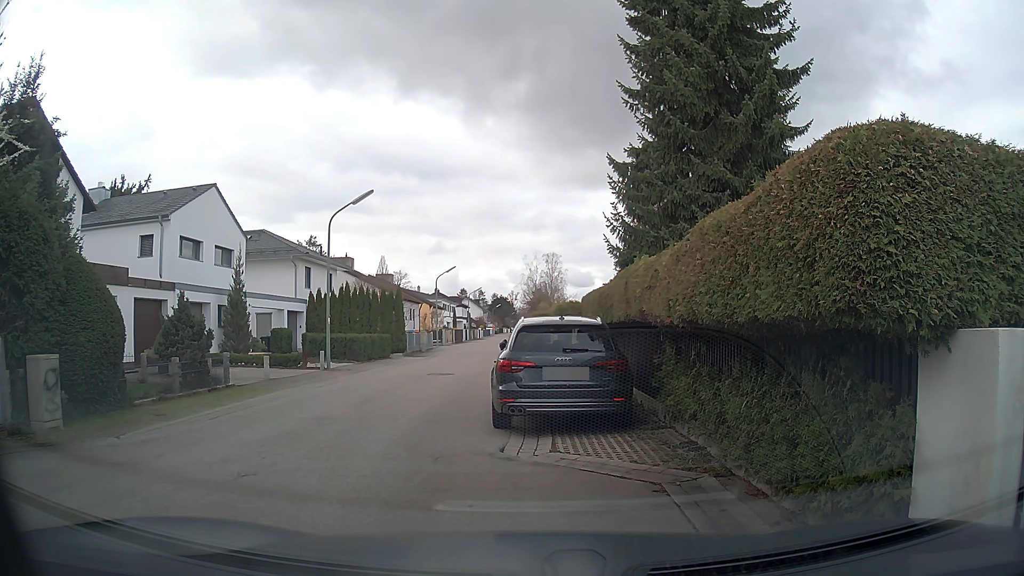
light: Day
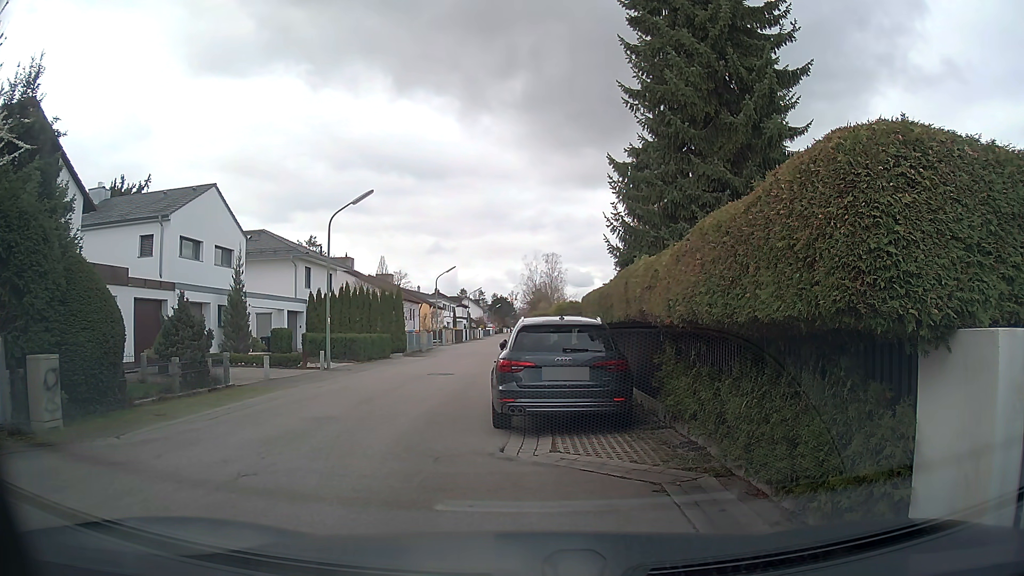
(0.0, 0.0) m; 0°
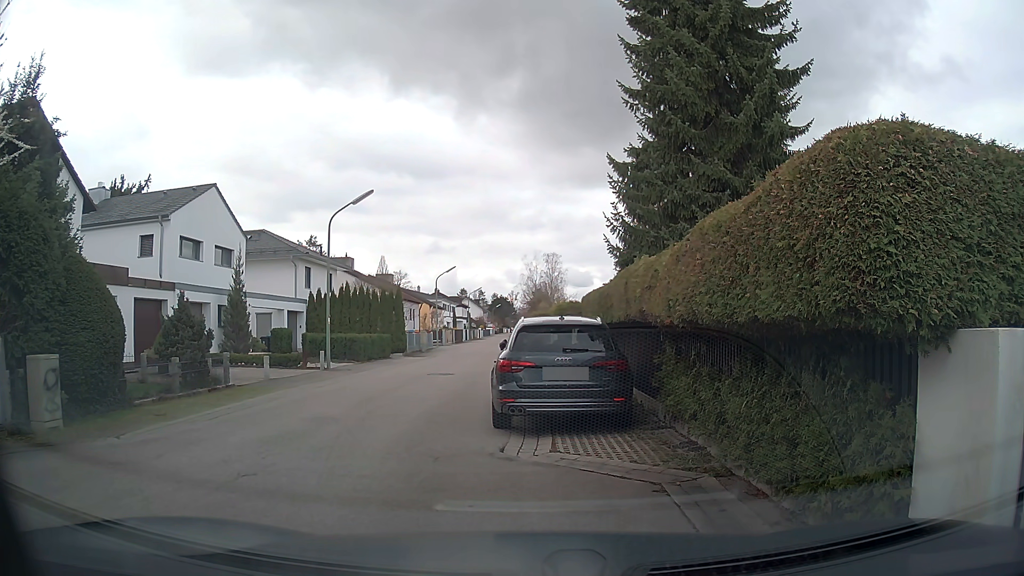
(0.0, 0.0) m; 0°
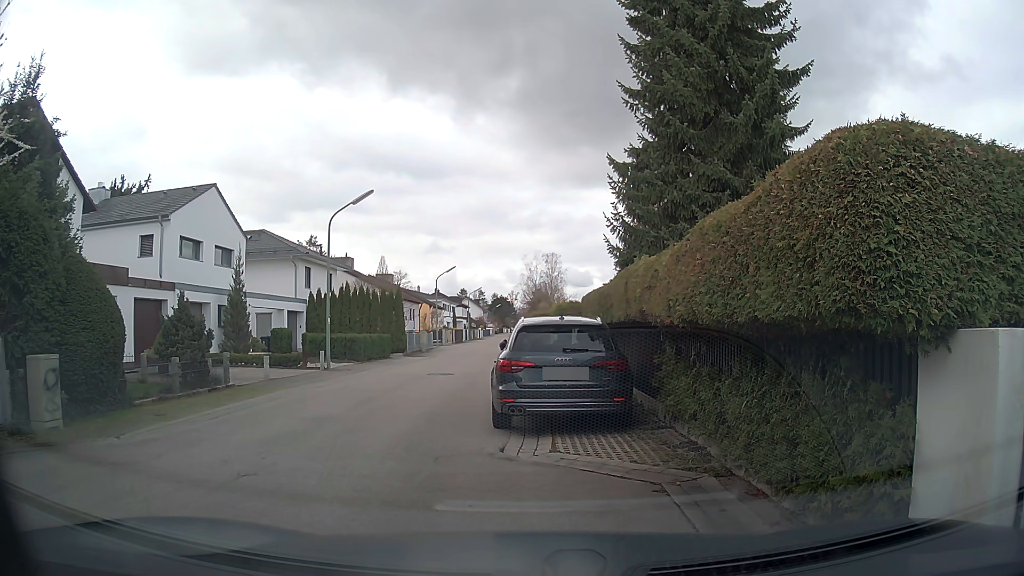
(0.0, 0.0) m; 0°
